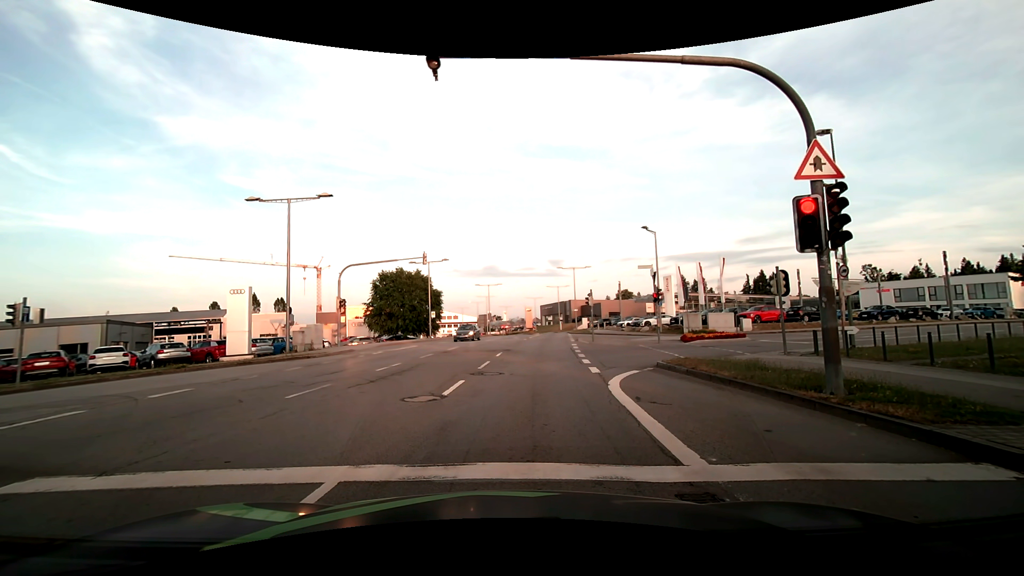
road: secondary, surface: asphalt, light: Day
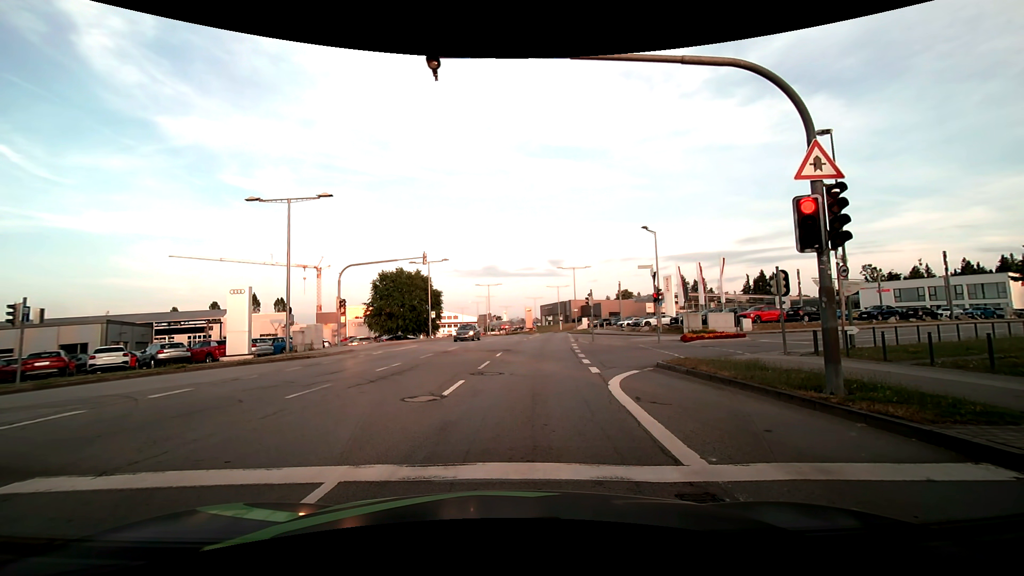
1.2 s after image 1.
(0.0, 0.0) m; 0°
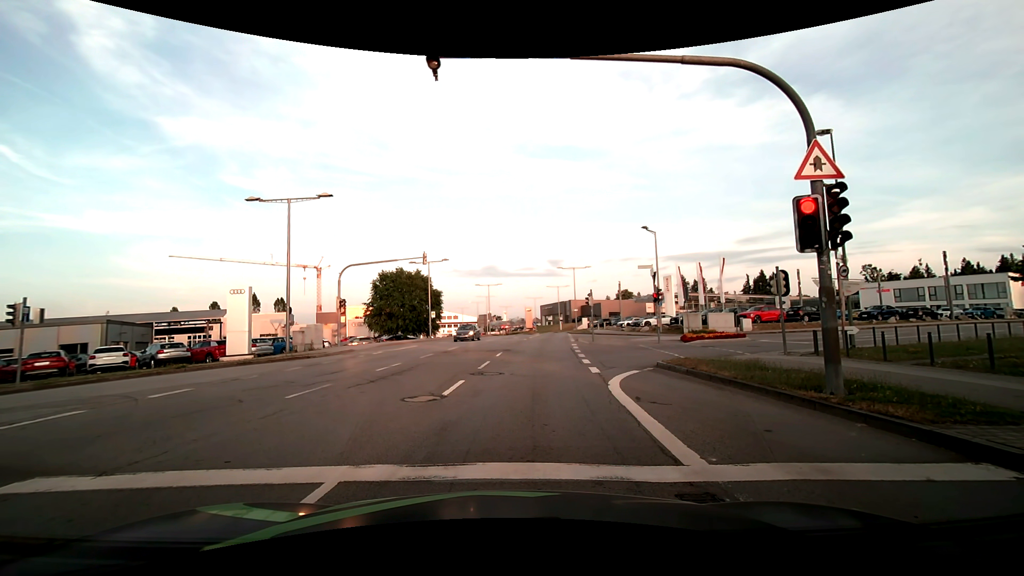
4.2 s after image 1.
(0.0, 0.0) m; 0°
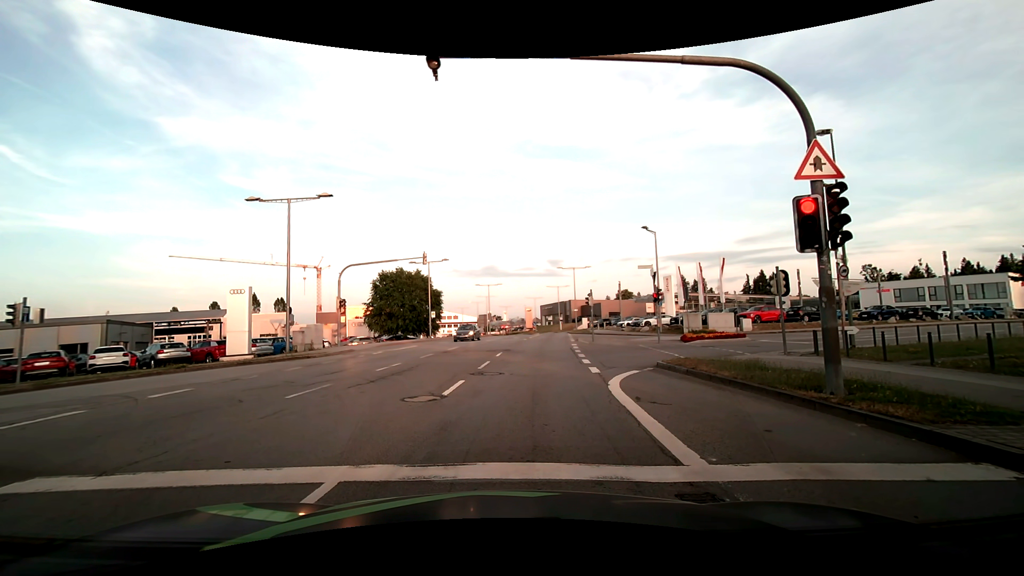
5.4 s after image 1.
(0.0, 0.0) m; 0°
(0, +10) (+1, +20) (+2, +30) (+3, +40) (+4, +50) (+5, +60) (+7, +70) (+7, +80) (+8, +90) (+7, +100) m
